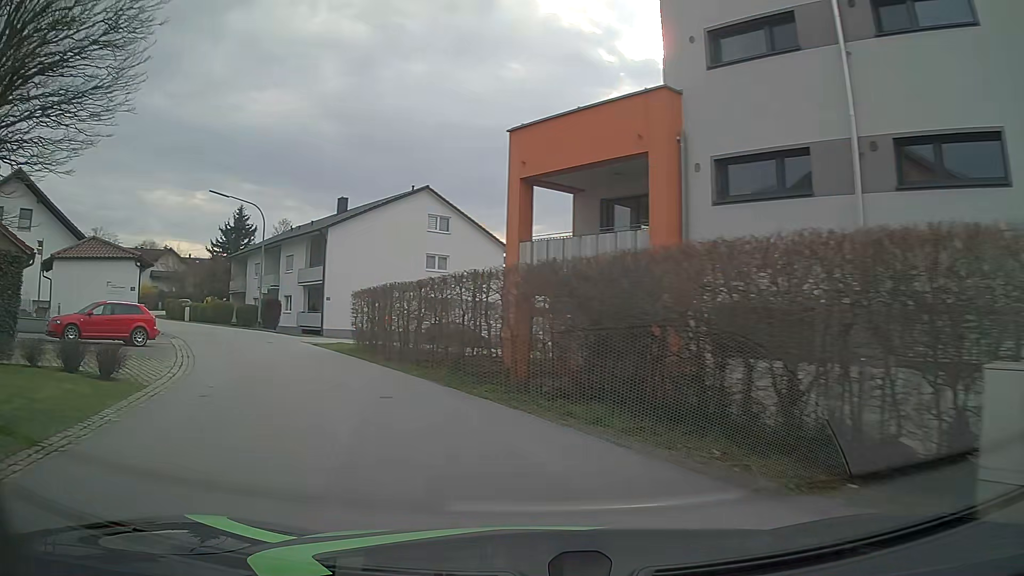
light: Day
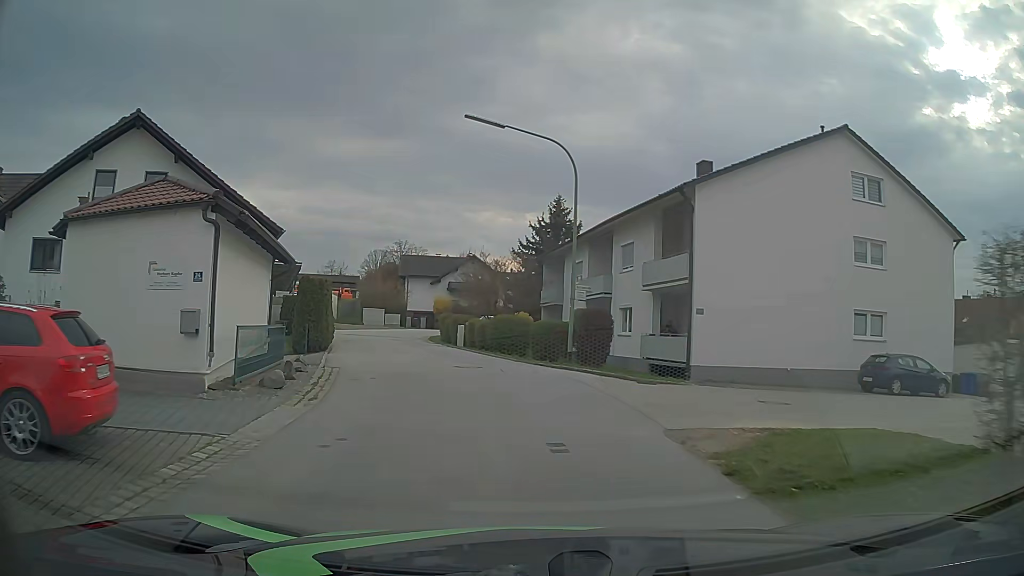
(-5.7, +17.1) m; -30°
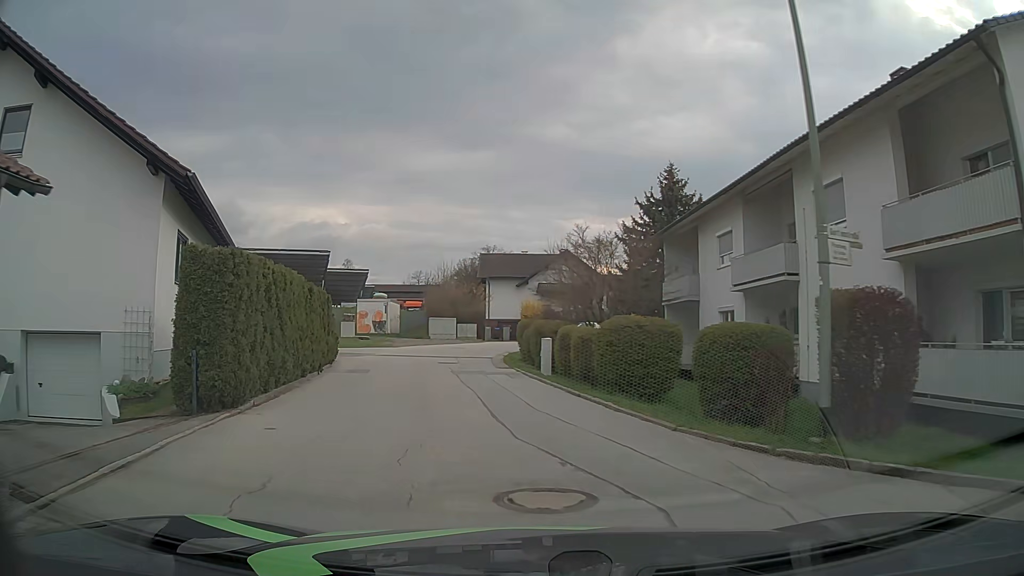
(-0.8, +13.4) m; -8°
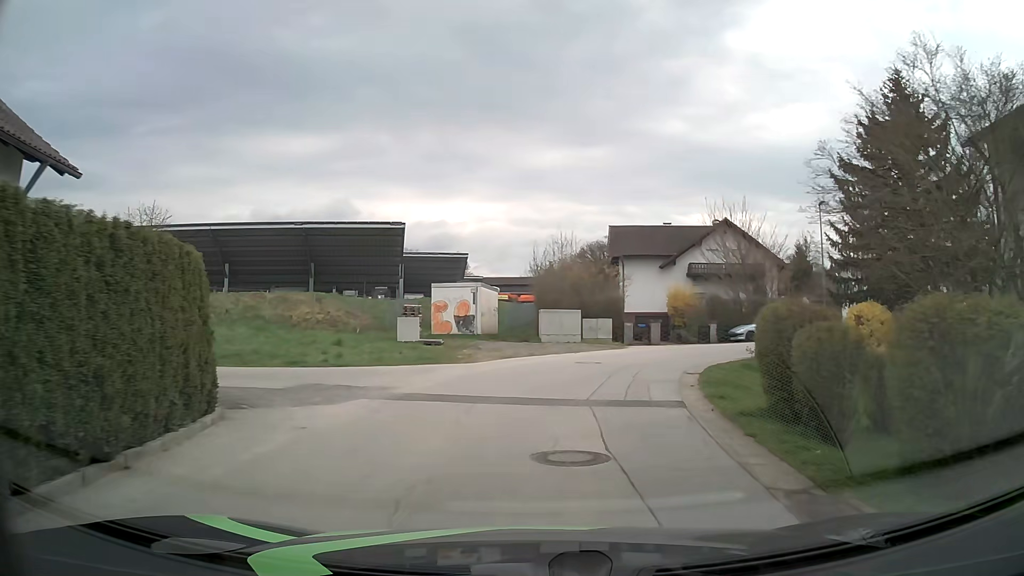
(-1.9, +17.7) m; -10°
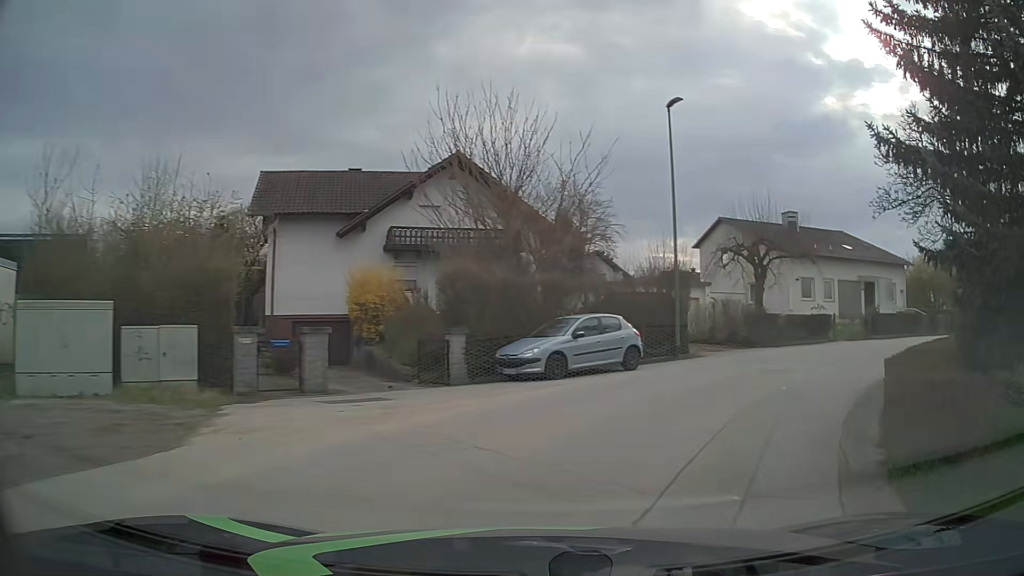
(+3.3, +21.8) m; +25°
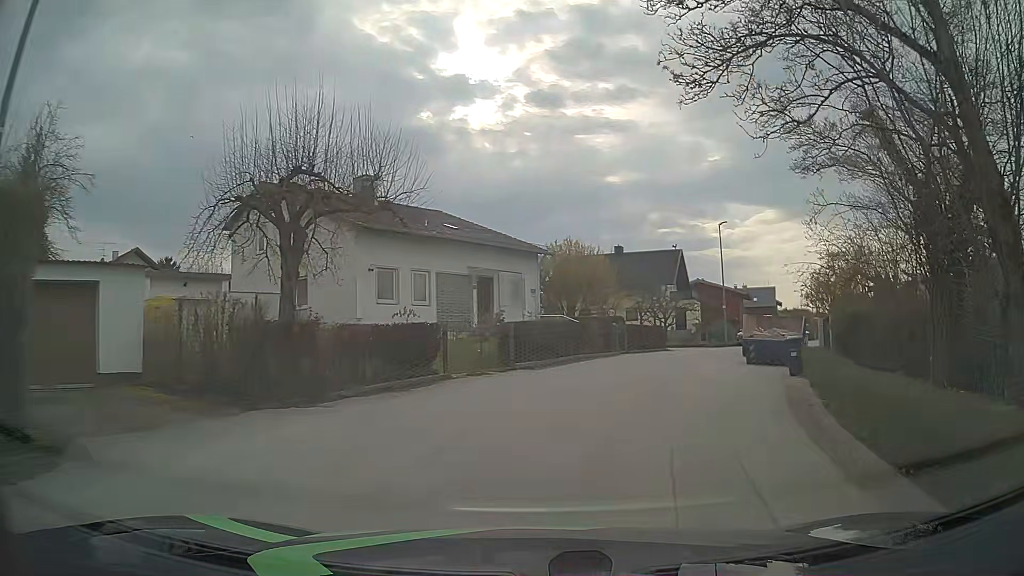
(+5.0, +14.2) m; +38°
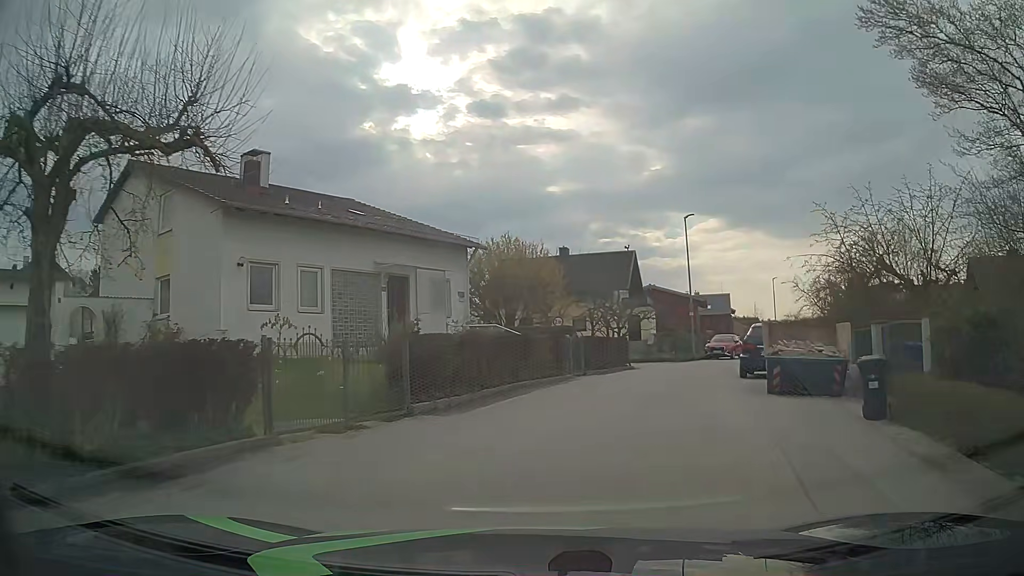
(+0.3, +6.9) m; +6°
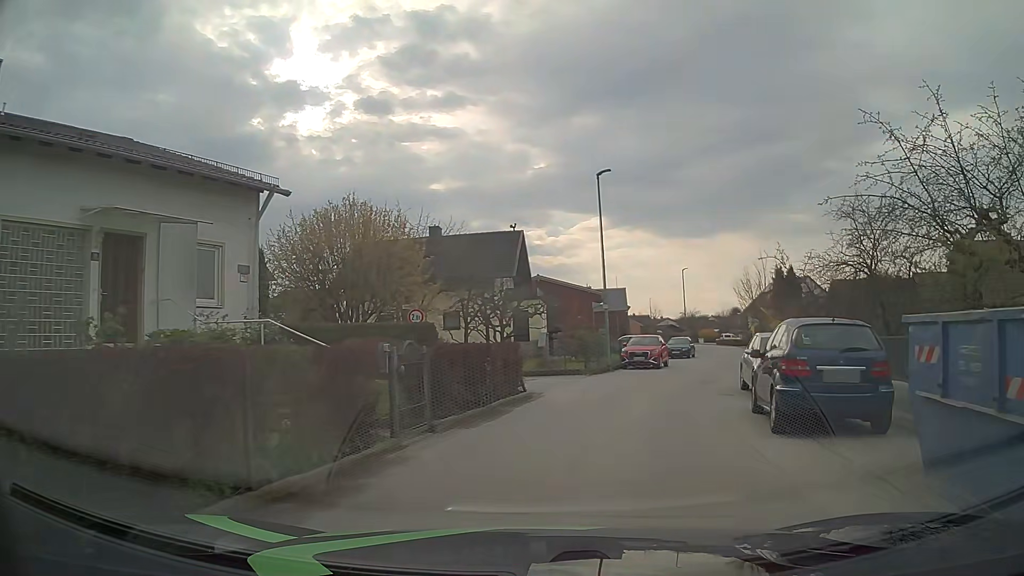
(+0.8, +10.9) m; +9°
(+1, +10) (+3, +20) (+7, +29) (+10, +38) (+13, +48) (+16, +57) (+19, +67) (+22, +77) (+24, +86) (+26, +96) m
